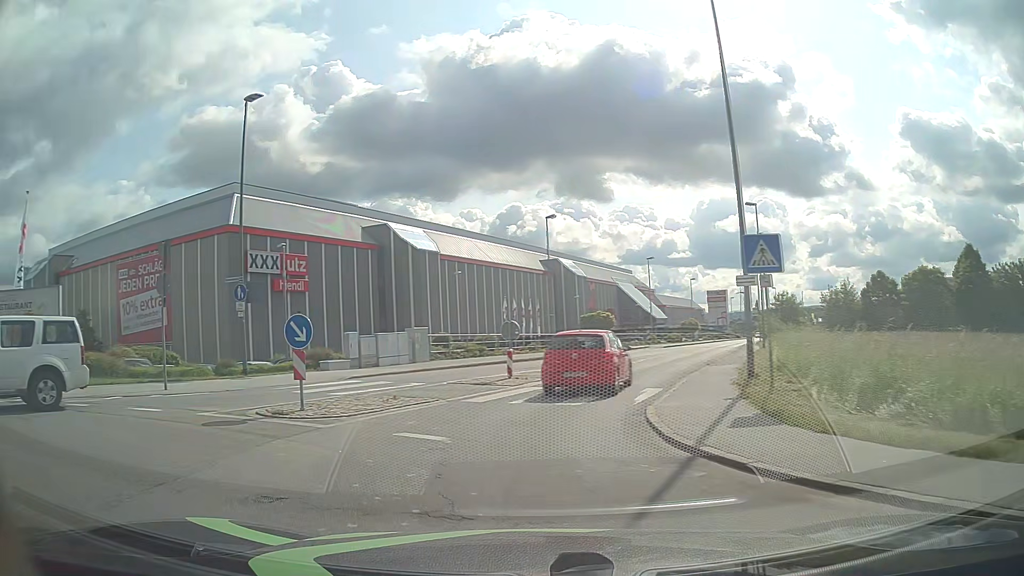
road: tertiary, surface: asphalt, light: Day
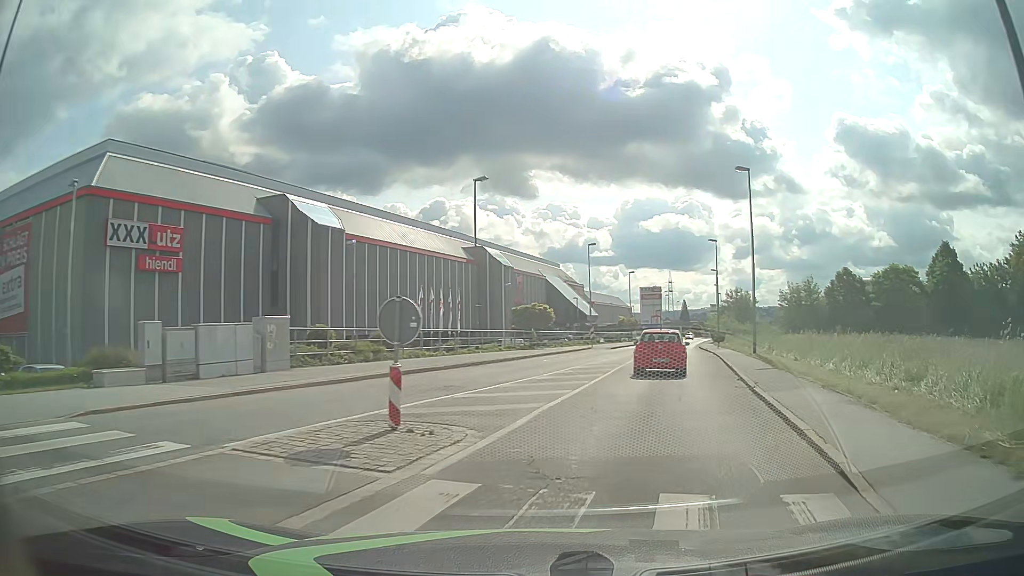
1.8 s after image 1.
(-0.2, +11.6) m; +7°
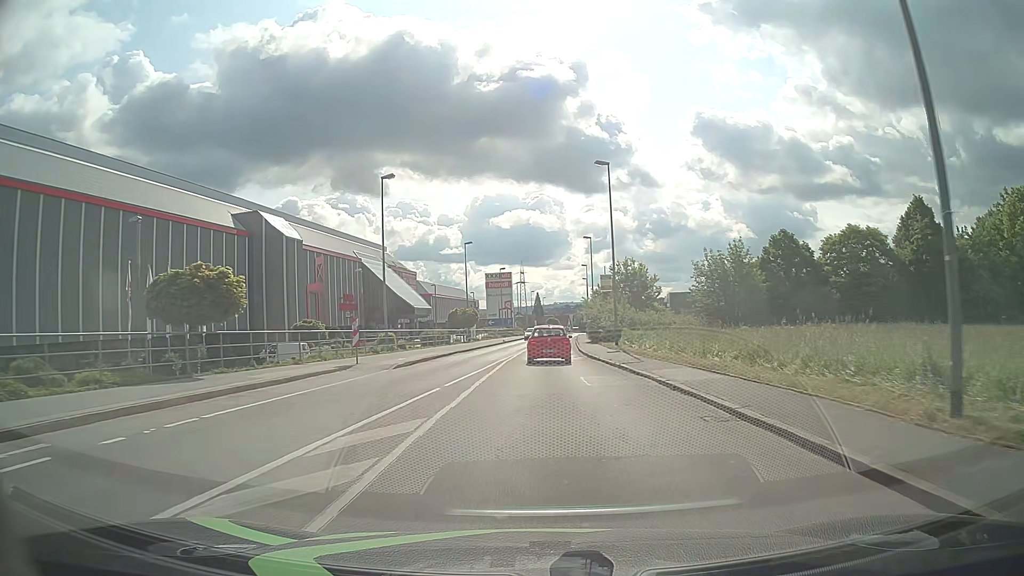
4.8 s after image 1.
(+5.2, +29.5) m; +13°
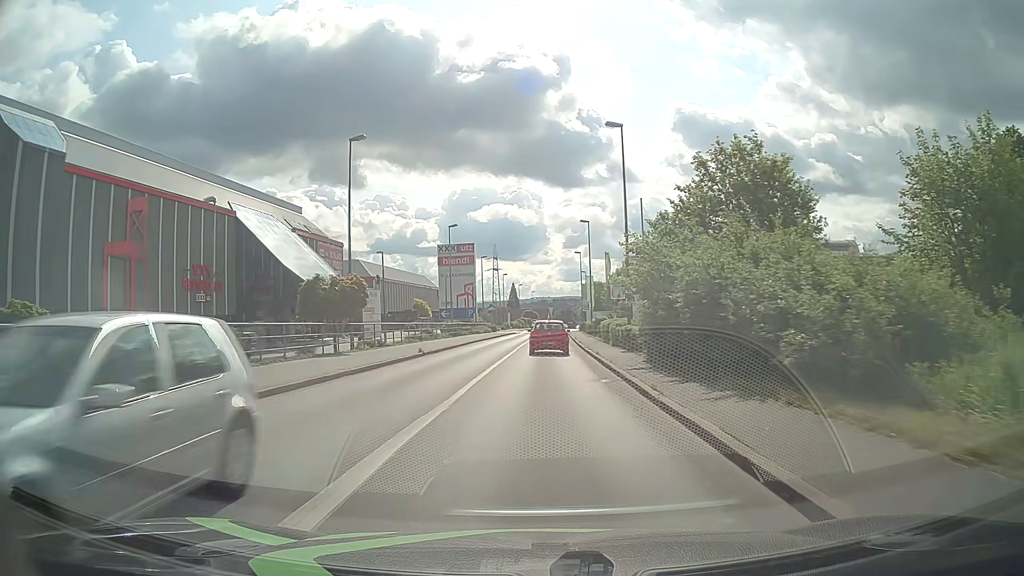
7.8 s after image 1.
(+0.3, +37.4) m; +1°
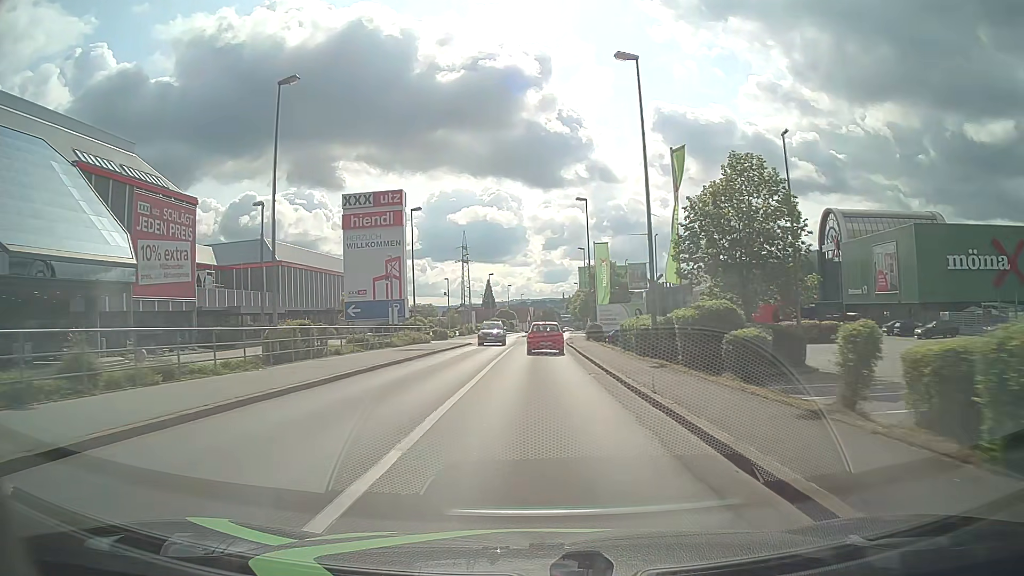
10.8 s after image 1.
(+0.7, +38.4) m; +2°
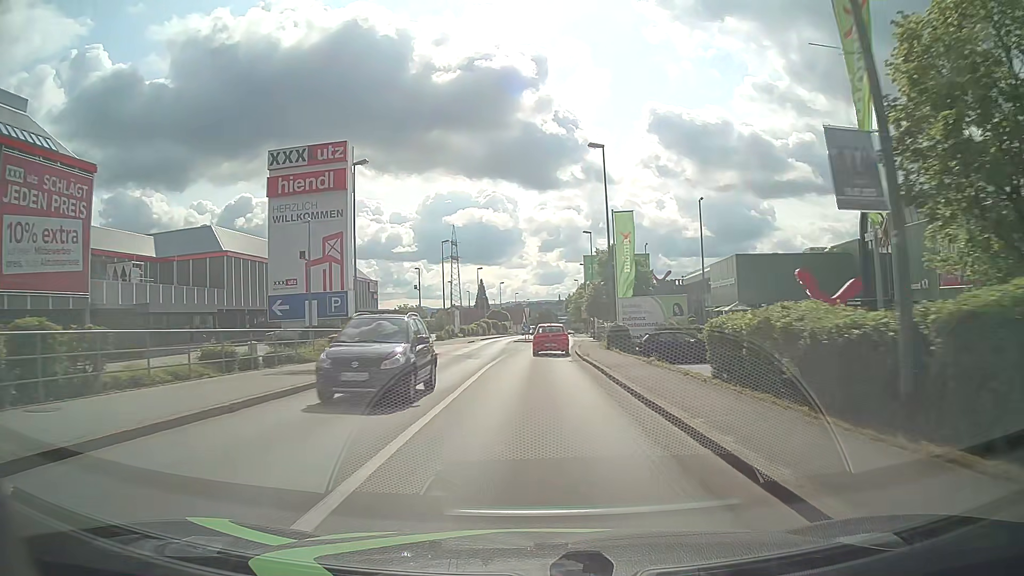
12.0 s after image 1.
(0.0, +15.3) m; 0°
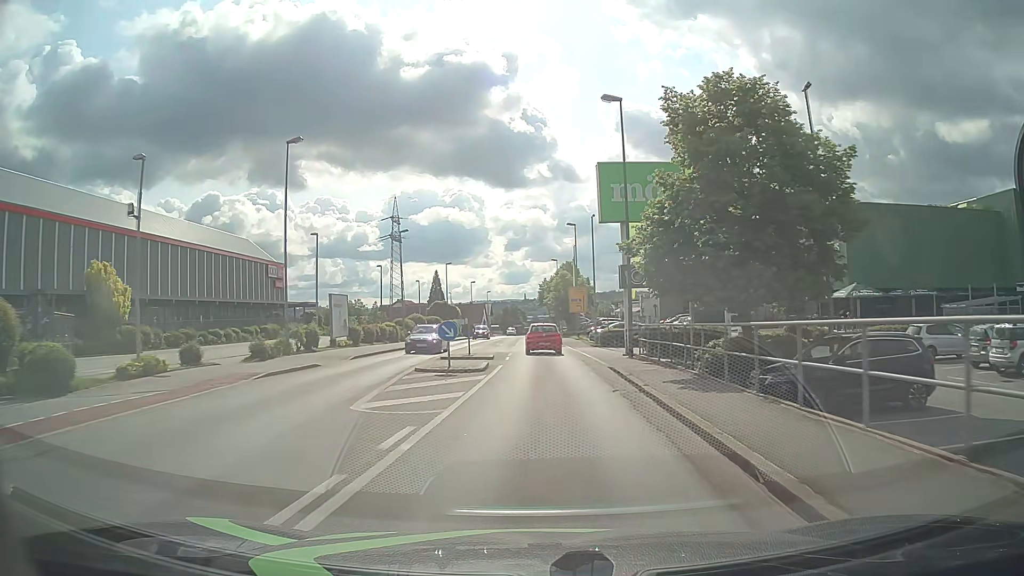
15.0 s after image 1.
(+0.5, +38.3) m; +3°
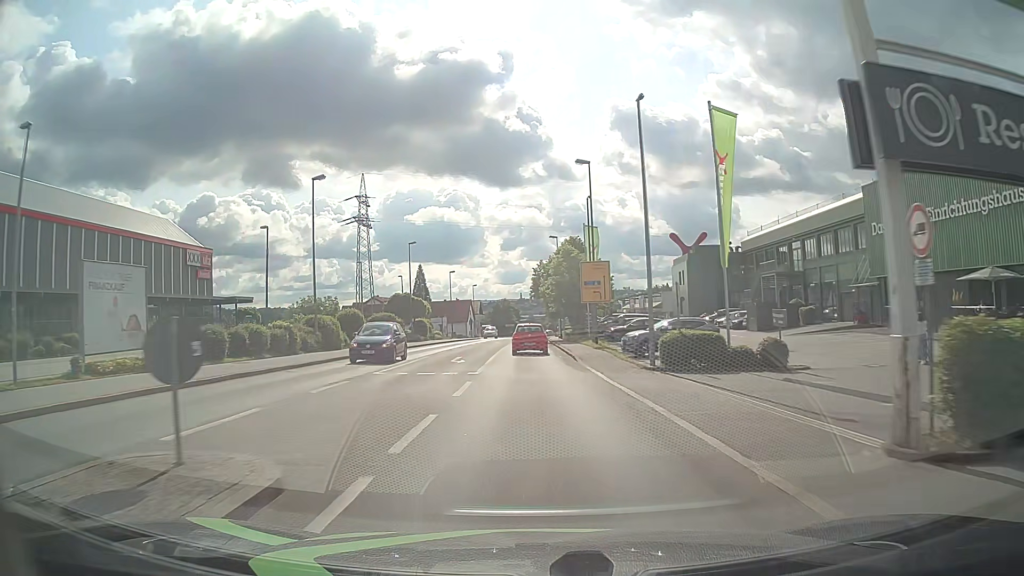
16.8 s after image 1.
(+0.2, +23.0) m; 0°
(0, +10) (0, +20) (0, +30) (0, +40) (0, +50) (0, +60) (0, +70) (0, +80) (0, +90) (0, +100) m
